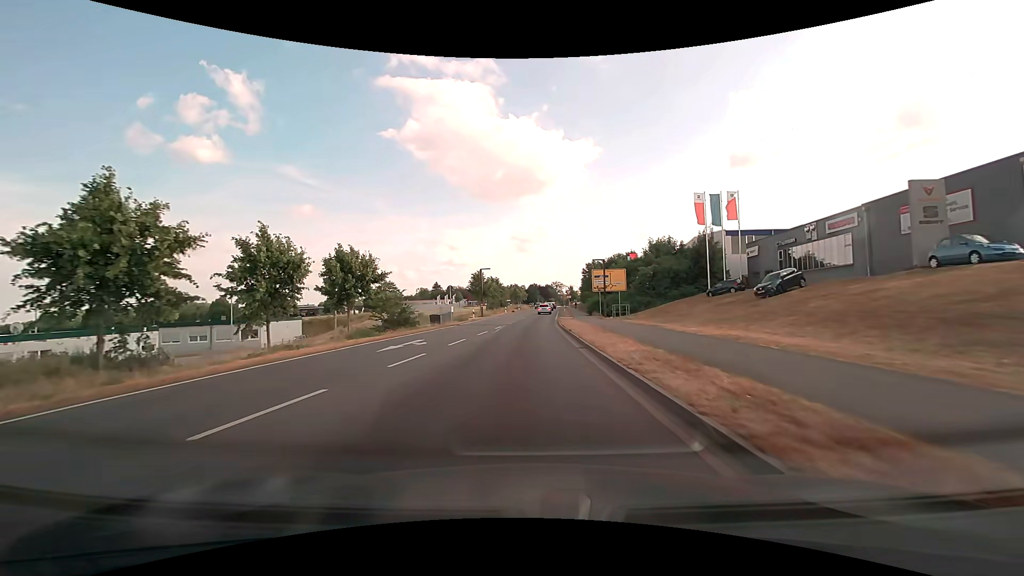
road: secondary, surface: asphalt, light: Day
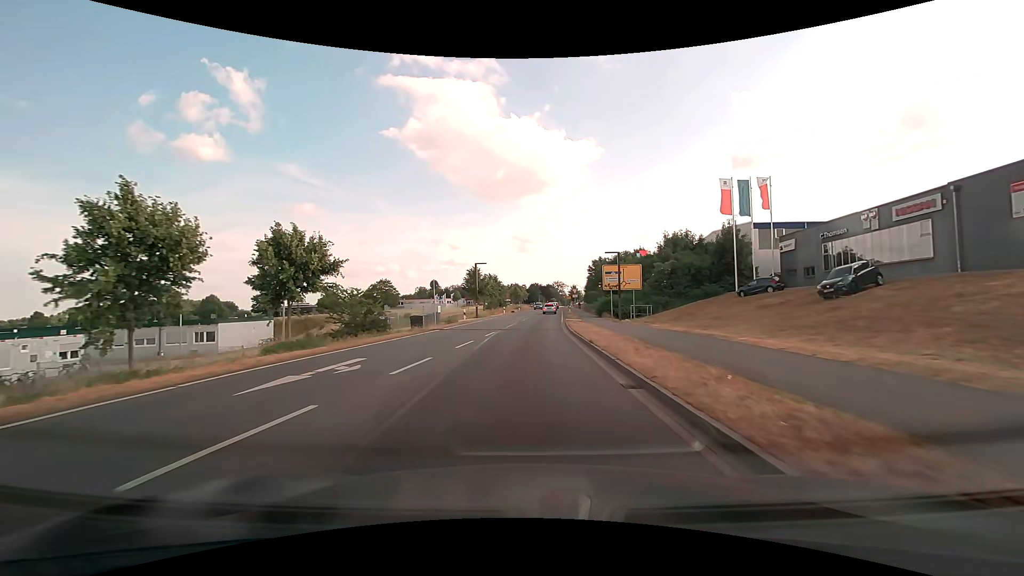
(0.0, +7.5) m; 0°
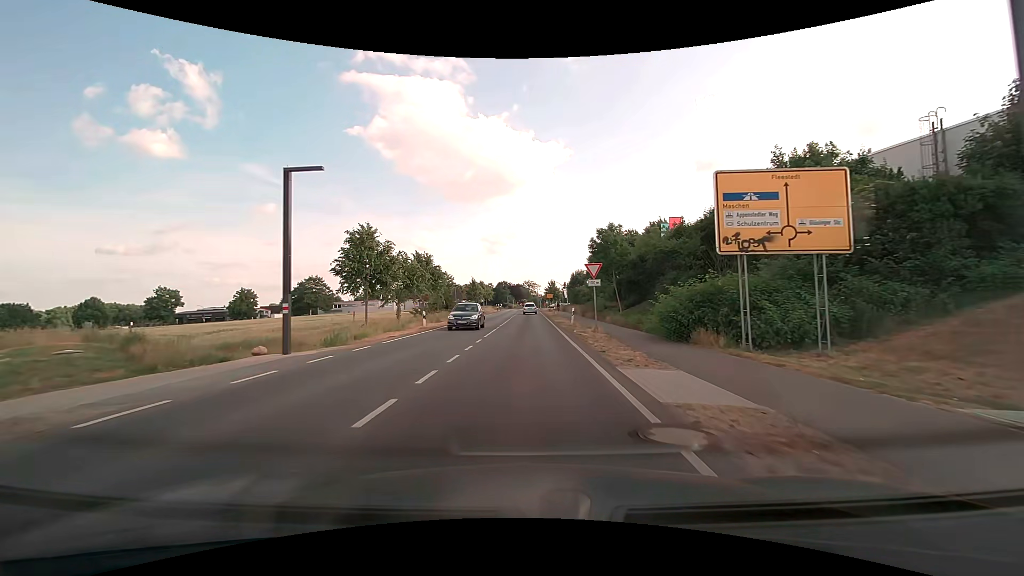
(+1.2, +37.8) m; +4°
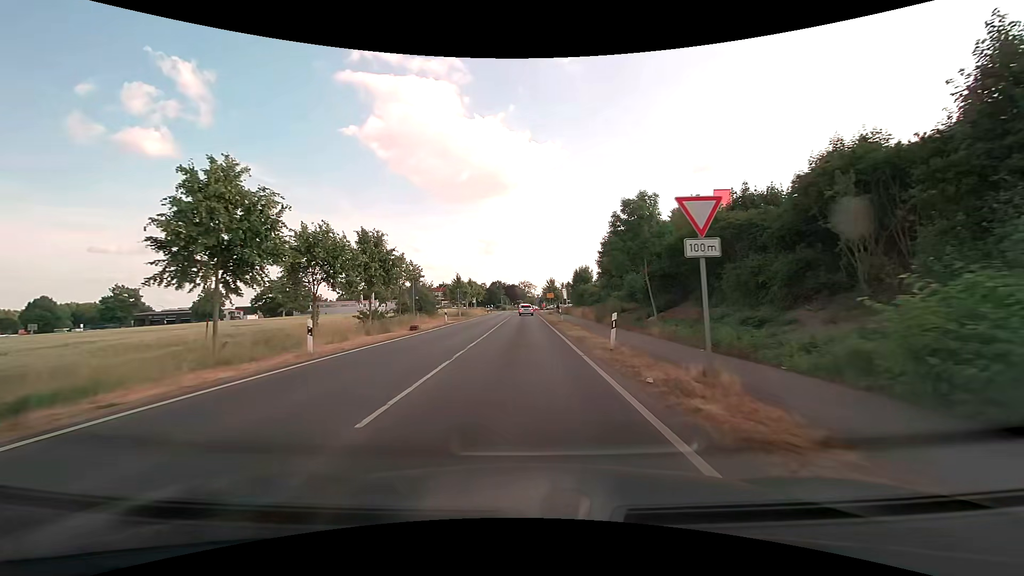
(+0.1, +15.2) m; +1°
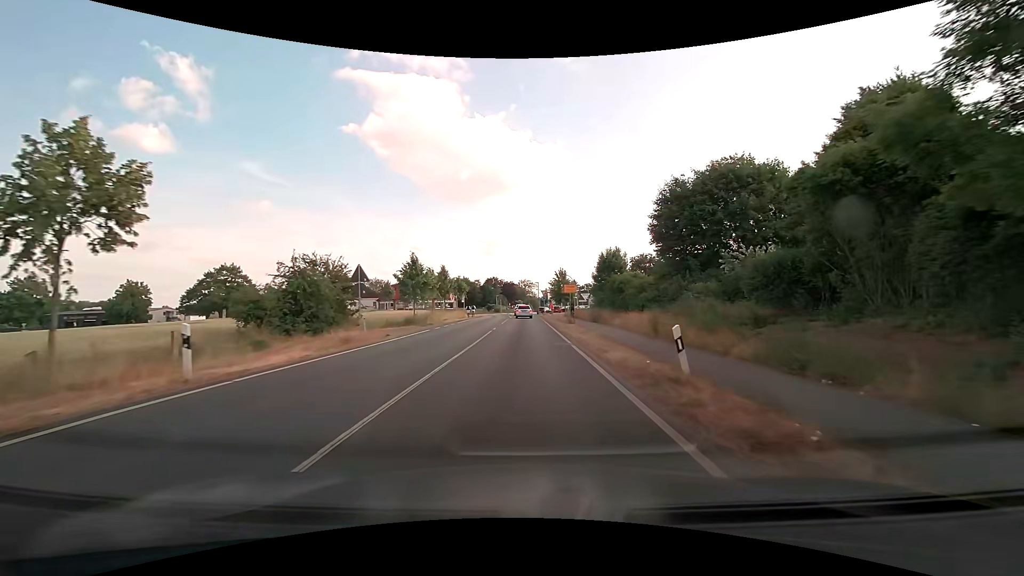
(0.0, +30.2) m; 0°
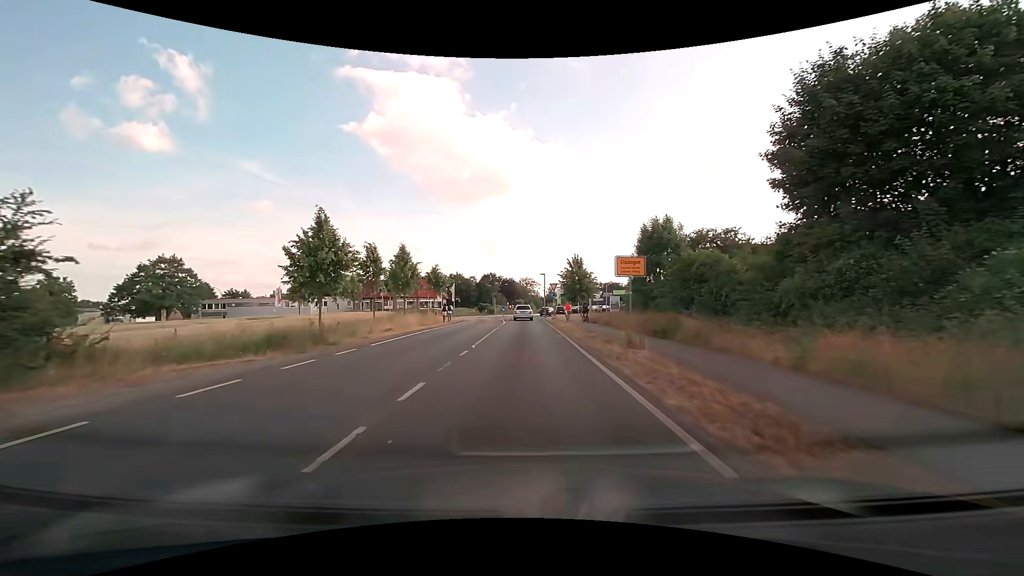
(-0.1, +20.9) m; 0°
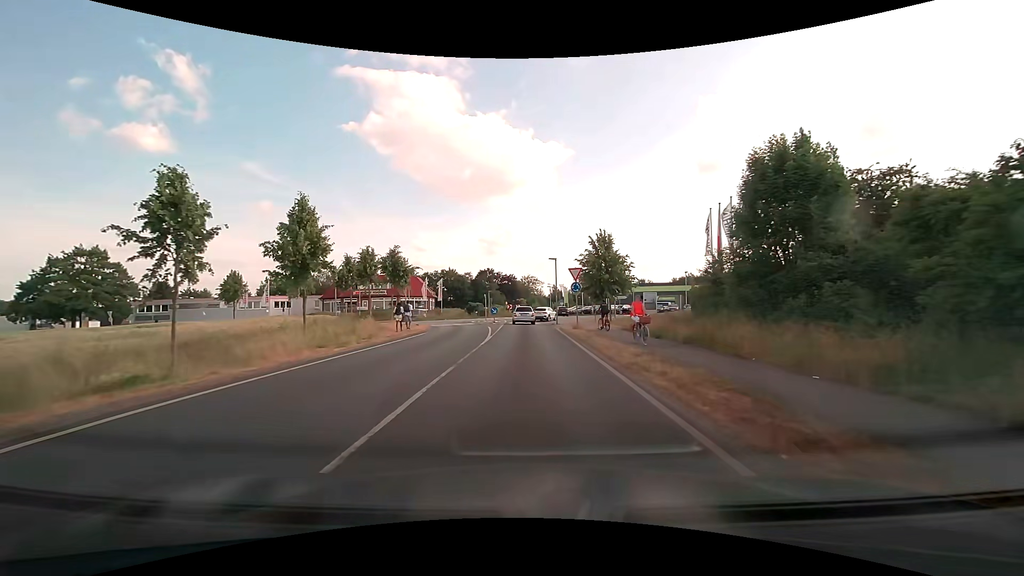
(-0.1, +18.6) m; 0°
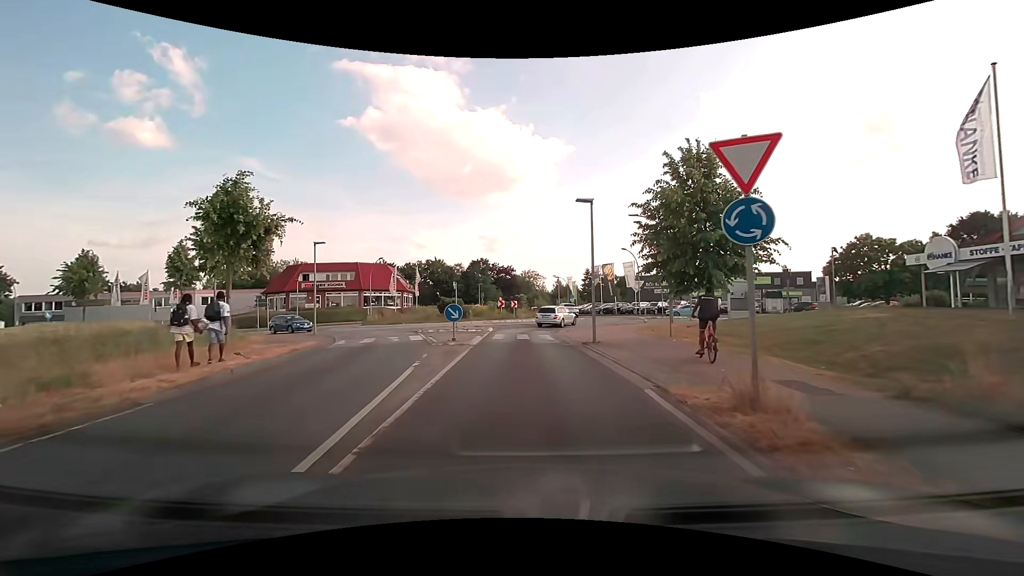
(-0.1, +21.0) m; 0°
